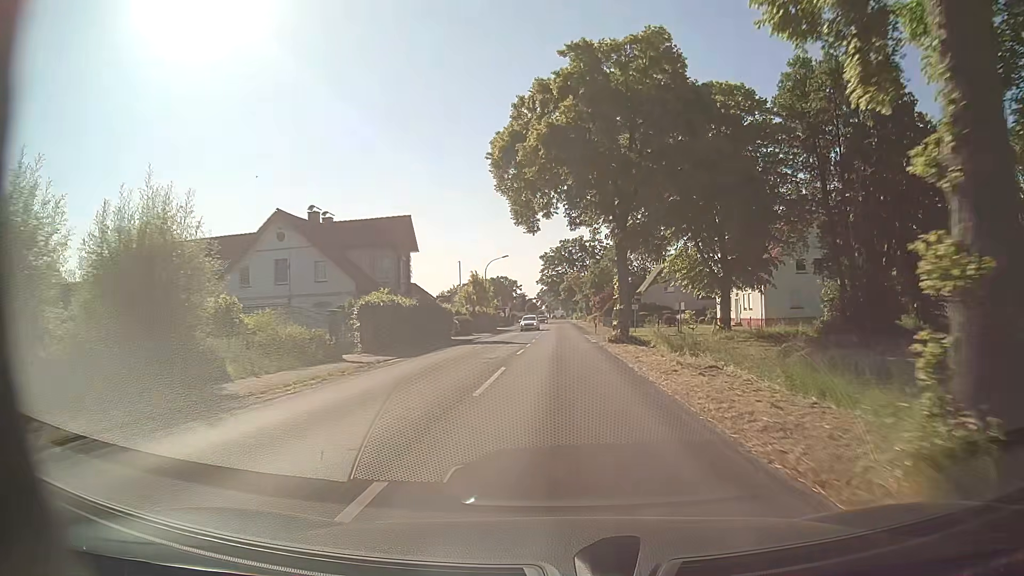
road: secondary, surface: asphalt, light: Day
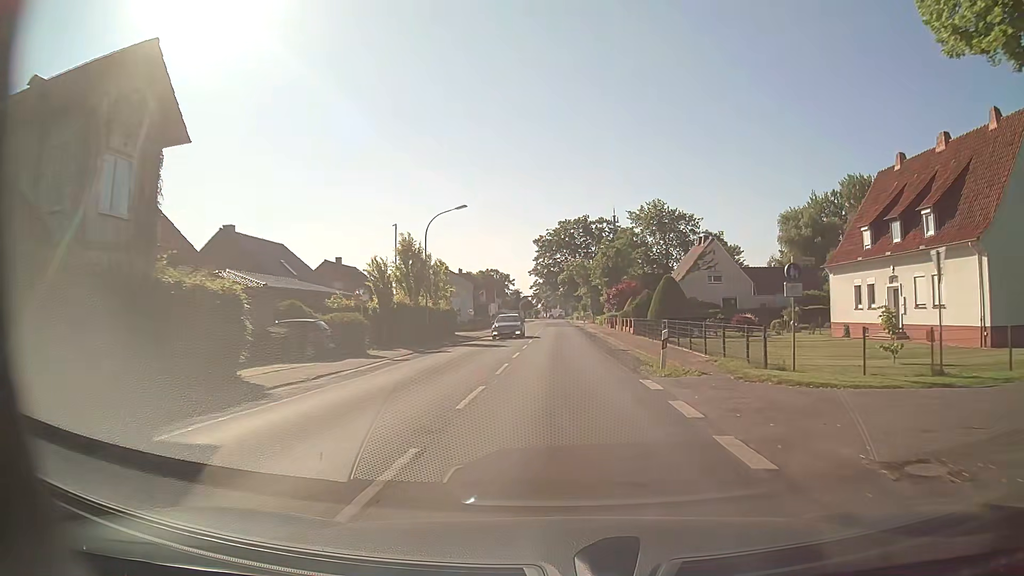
(0.0, +31.8) m; 0°
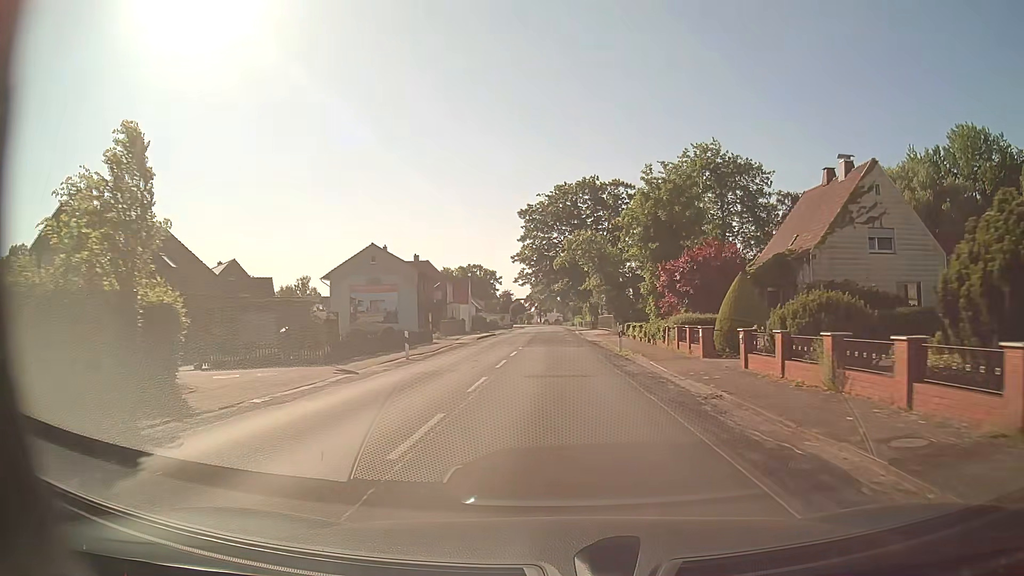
(0.0, +39.7) m; 0°
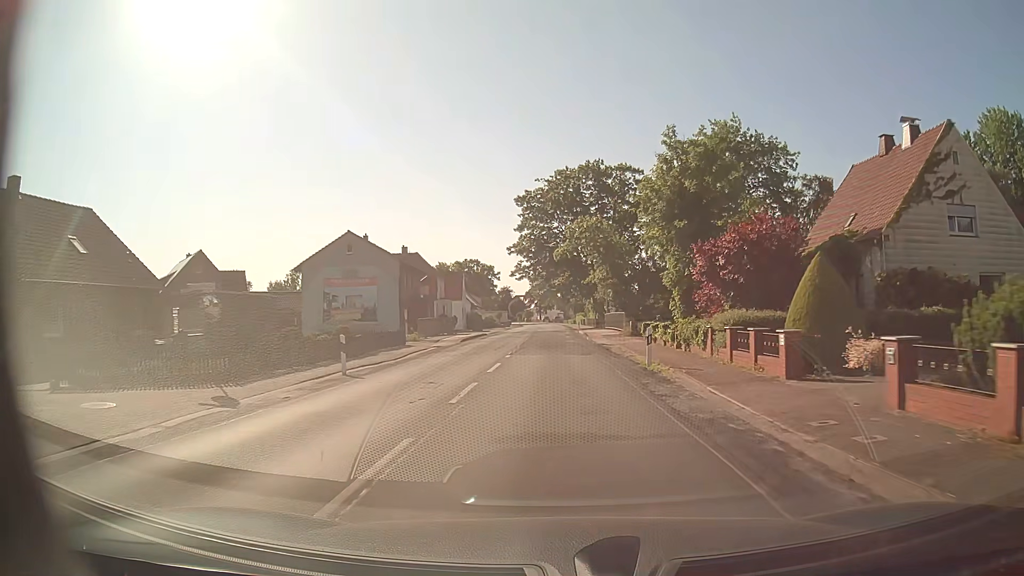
(0.0, +7.9) m; 0°
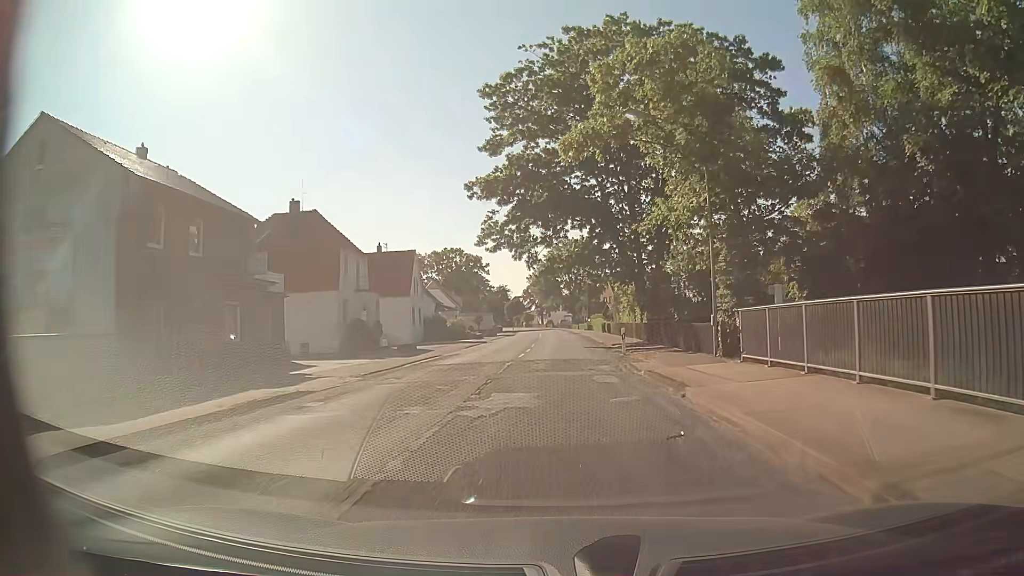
(-0.1, +39.5) m; 0°
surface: paved
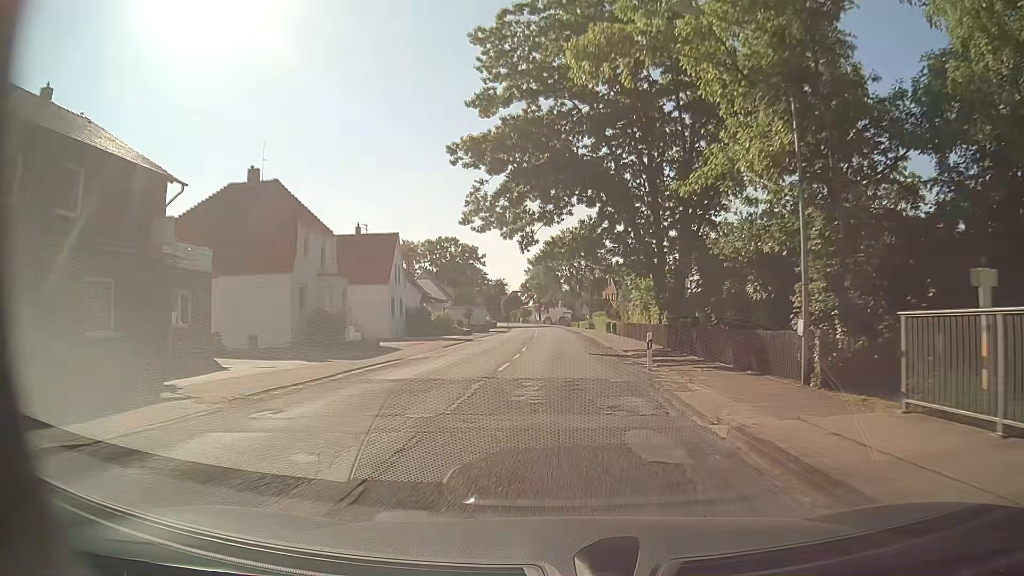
(-0.1, +7.9) m; -1°
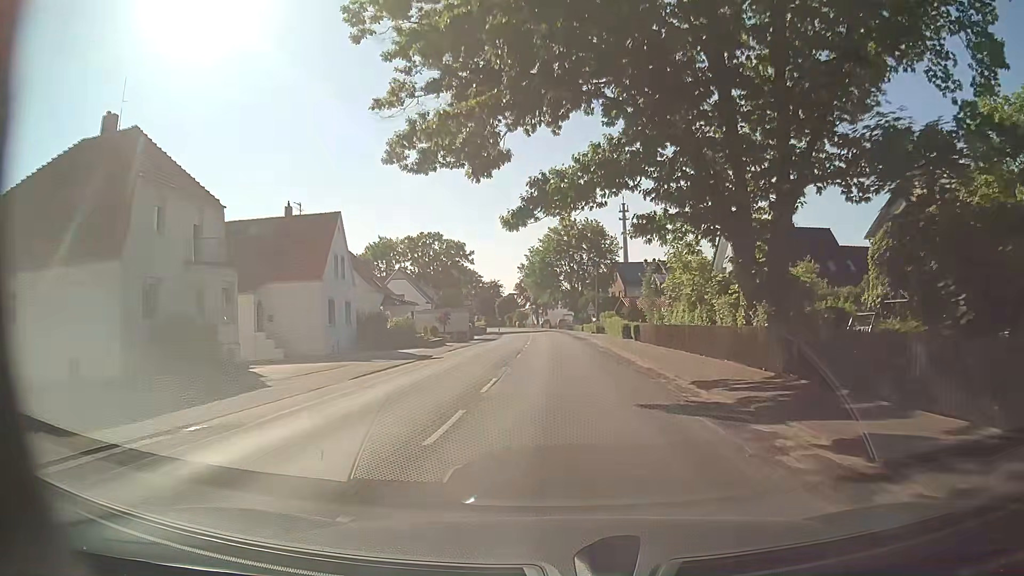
(+0.2, +15.8) m; 0°
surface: asphalt
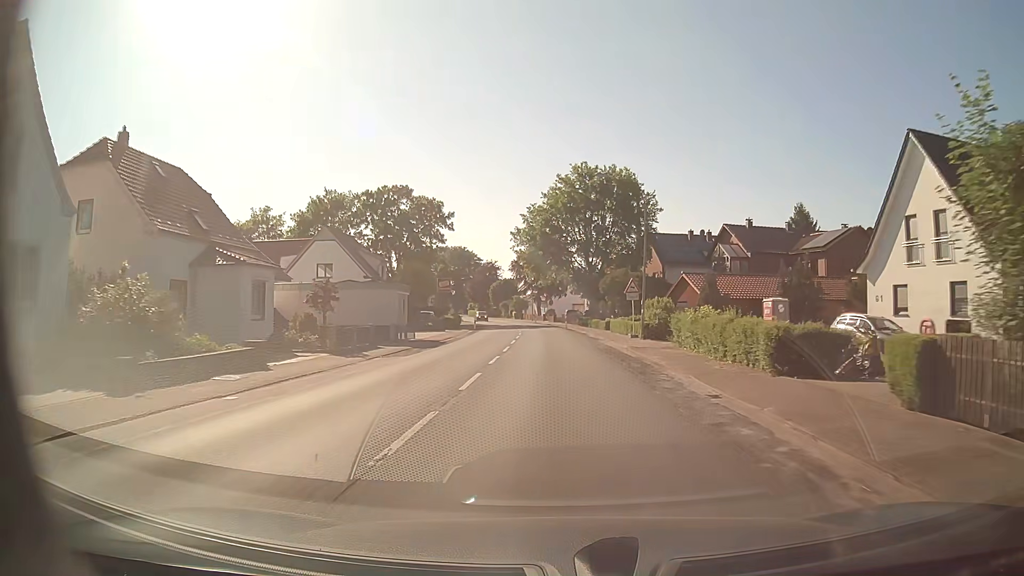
(+0.3, +31.7) m; 0°
(0, +10) (0, +20) (0, +30) (-1, +40) (-1, +50) (-2, +60) (-3, +70) (-4, +80) (-6, +90) (-8, +99) m
